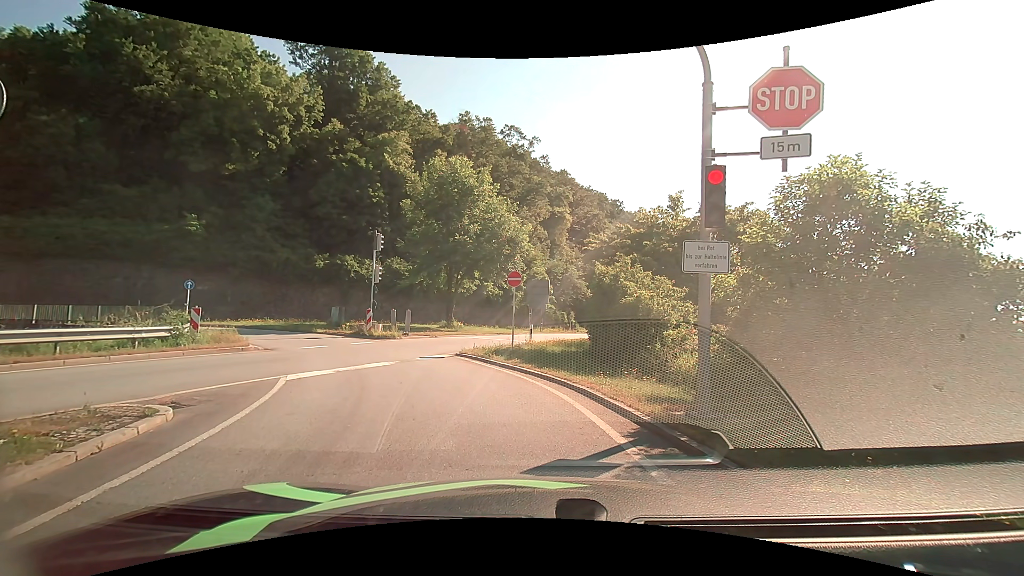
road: primary_link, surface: asphalt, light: Day
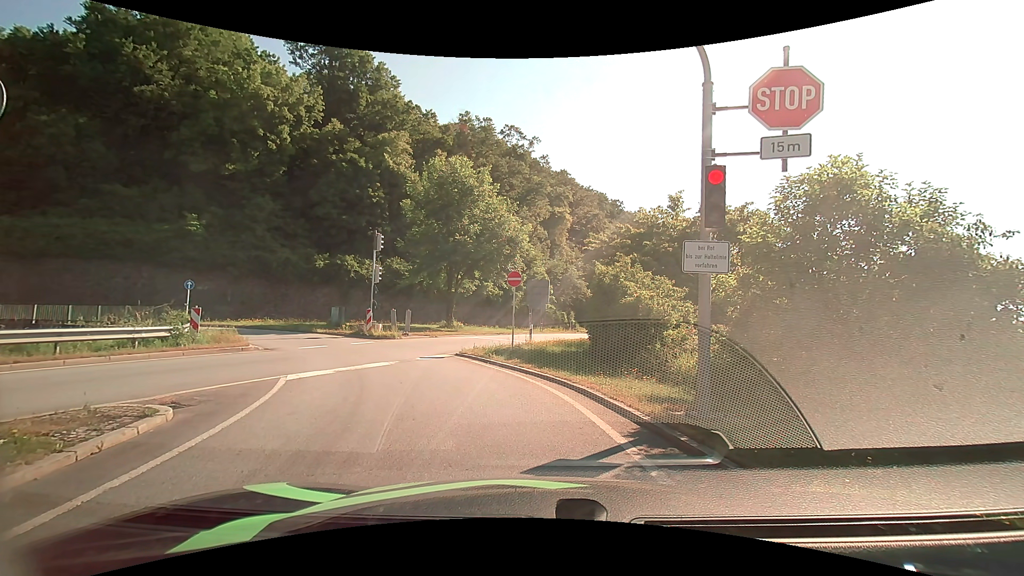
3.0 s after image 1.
(0.0, 0.0) m; 0°
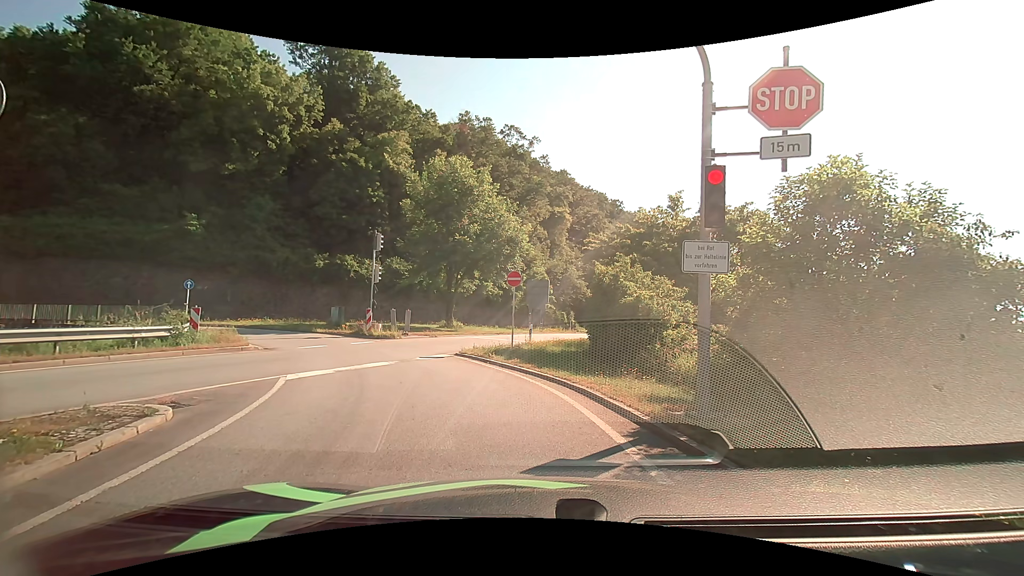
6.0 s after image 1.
(0.0, 0.0) m; 0°
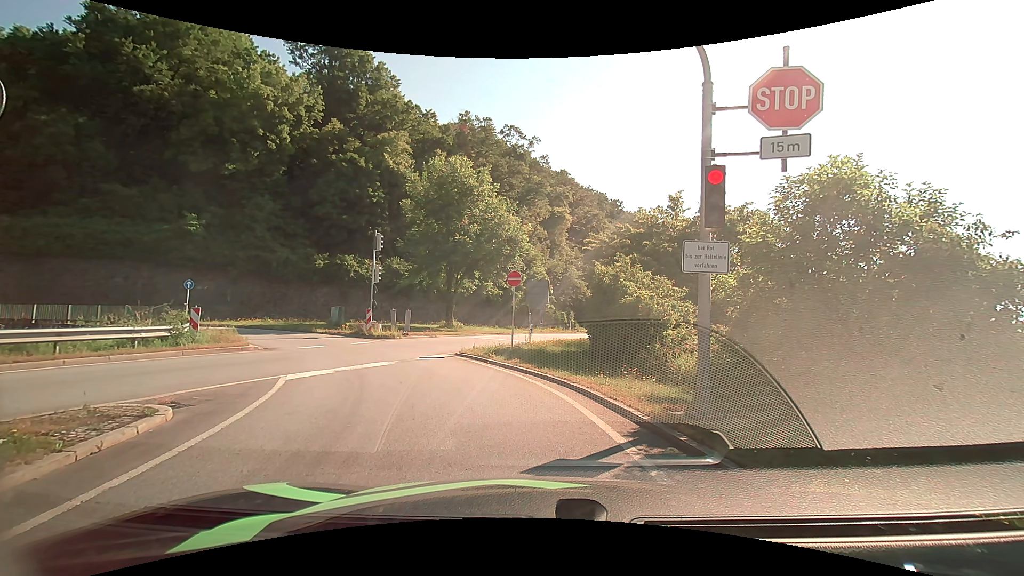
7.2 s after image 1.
(0.0, 0.0) m; 0°
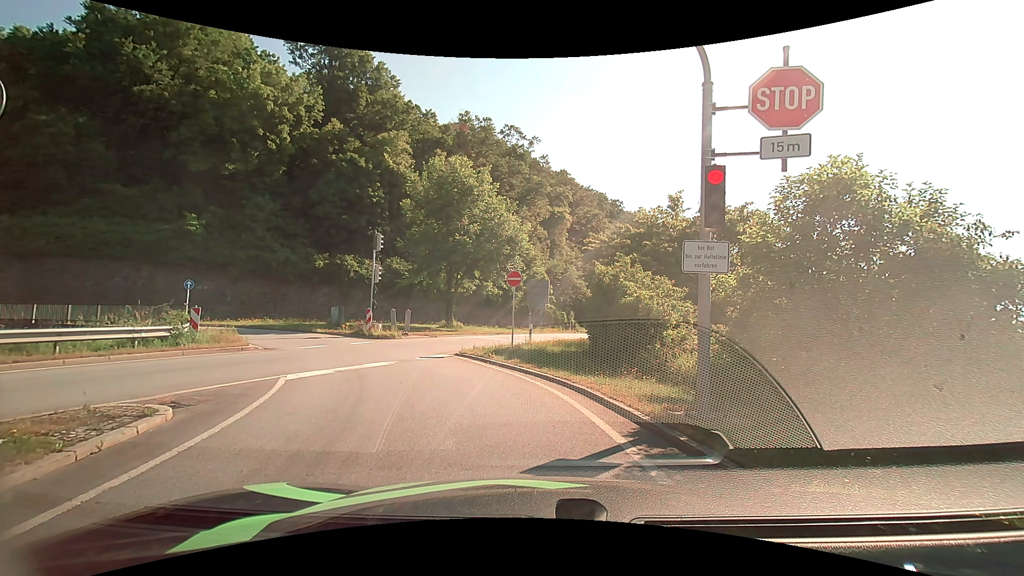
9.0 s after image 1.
(0.0, 0.0) m; 0°
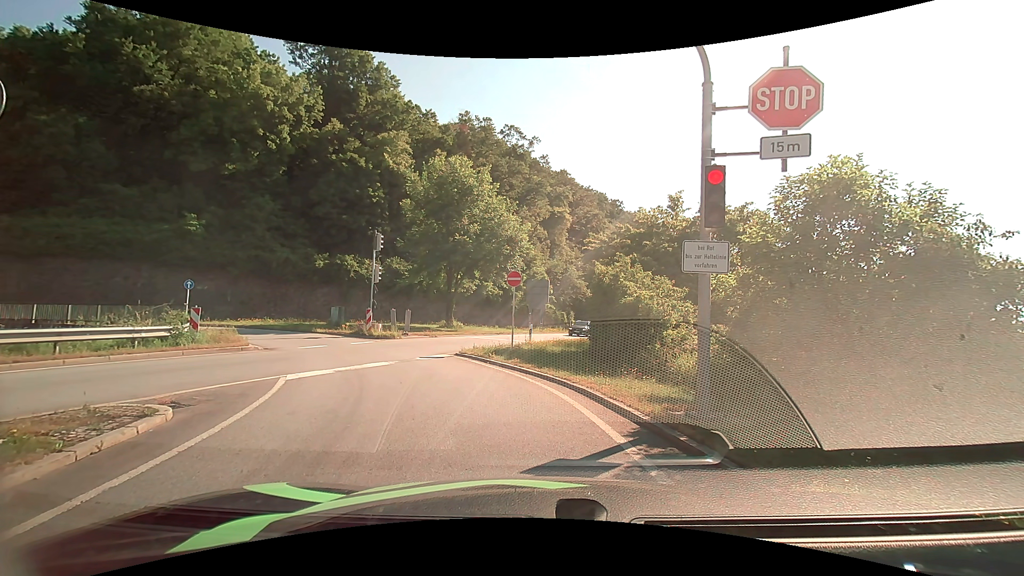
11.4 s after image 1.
(0.0, 0.0) m; 0°
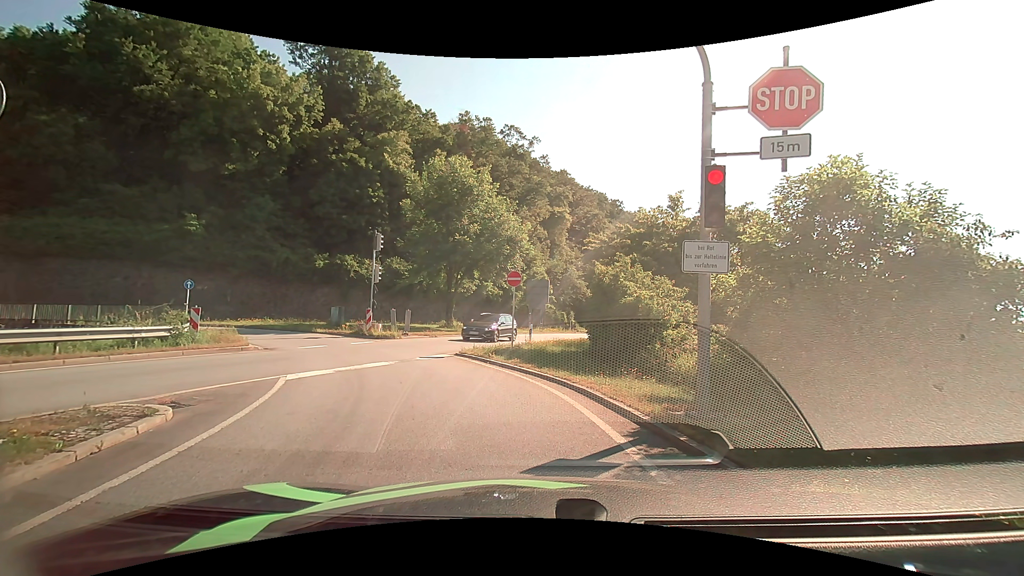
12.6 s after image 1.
(0.0, 0.0) m; 0°
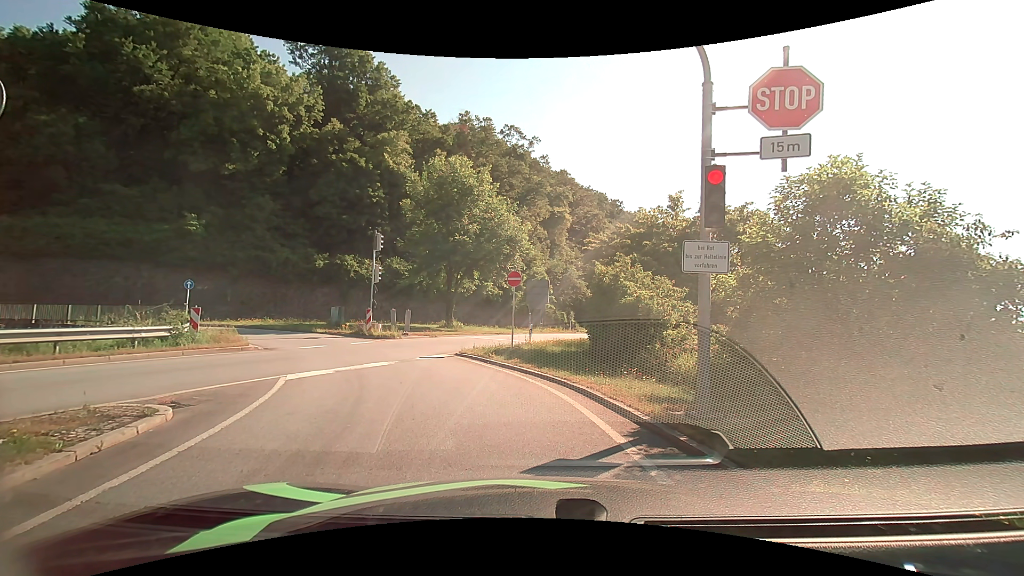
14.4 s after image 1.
(0.0, 0.0) m; 0°
(-2, +10) (-7, +18) (-14, +25) (-24, +29) (-34, +29) (-43, +27) (-53, +23) (-62, +20) (-72, +17) (-82, +15) m
